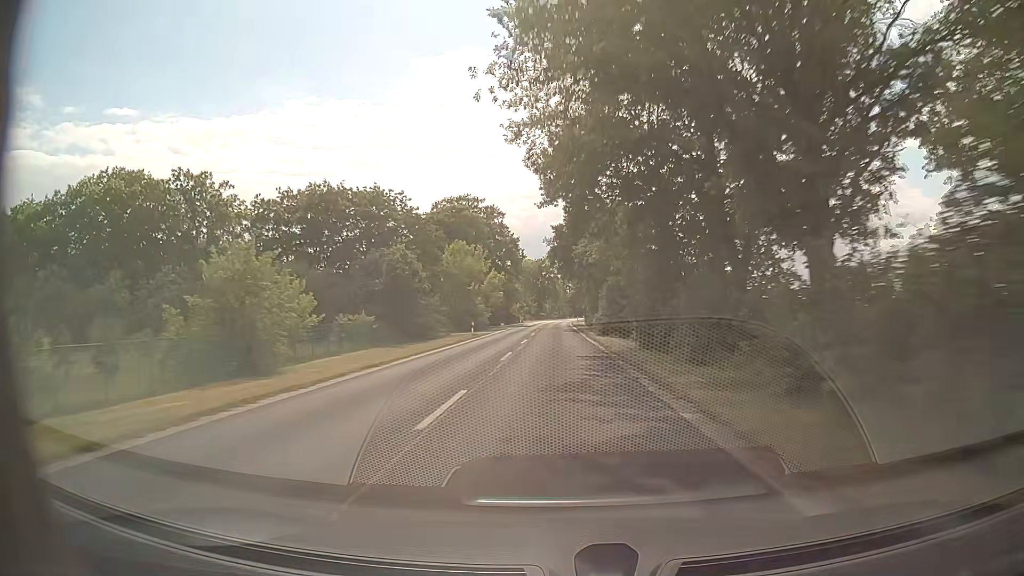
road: secondary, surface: asphalt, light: Day
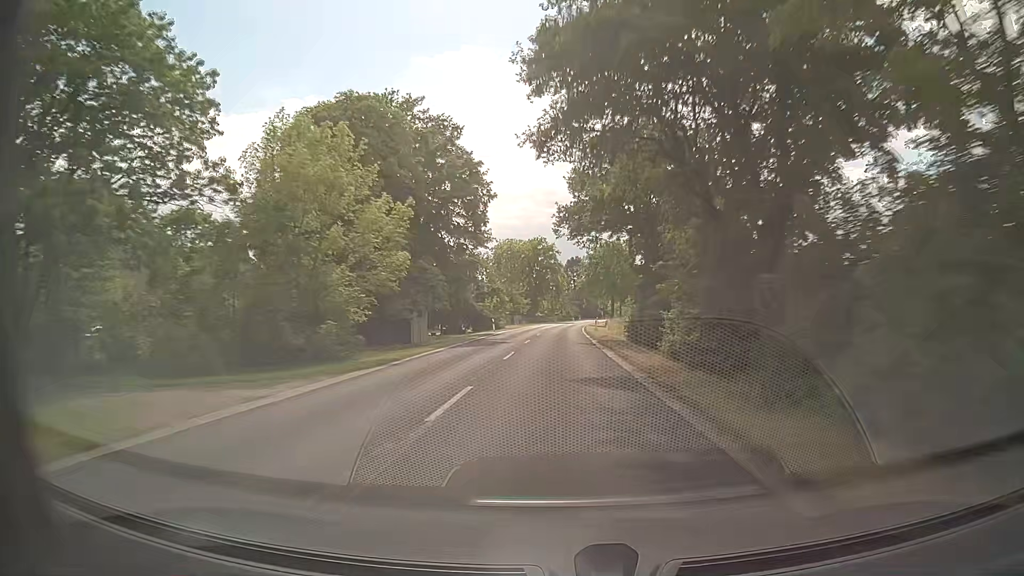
(0.0, +47.4) m; 0°
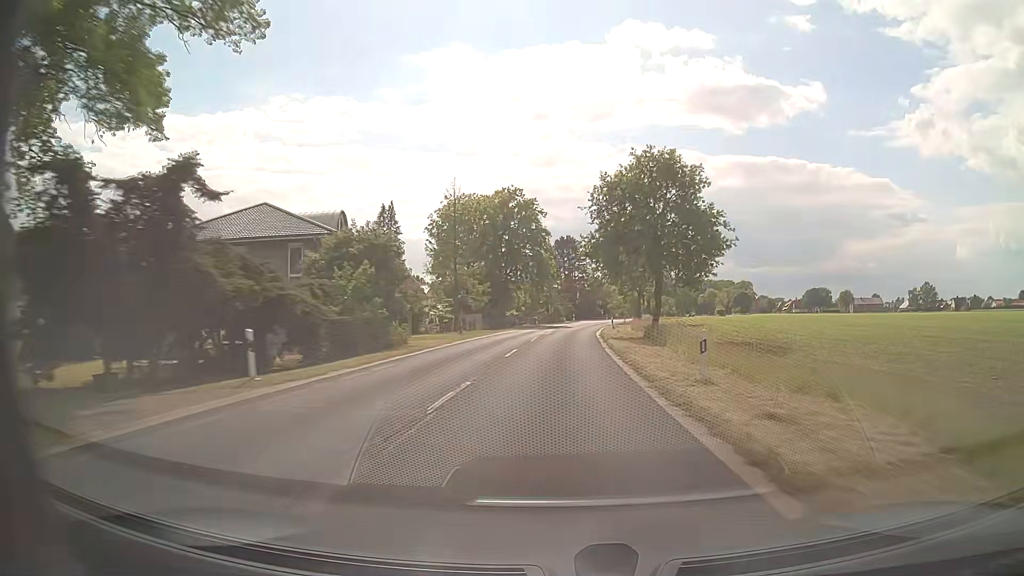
(+0.2, +47.4) m; +1°
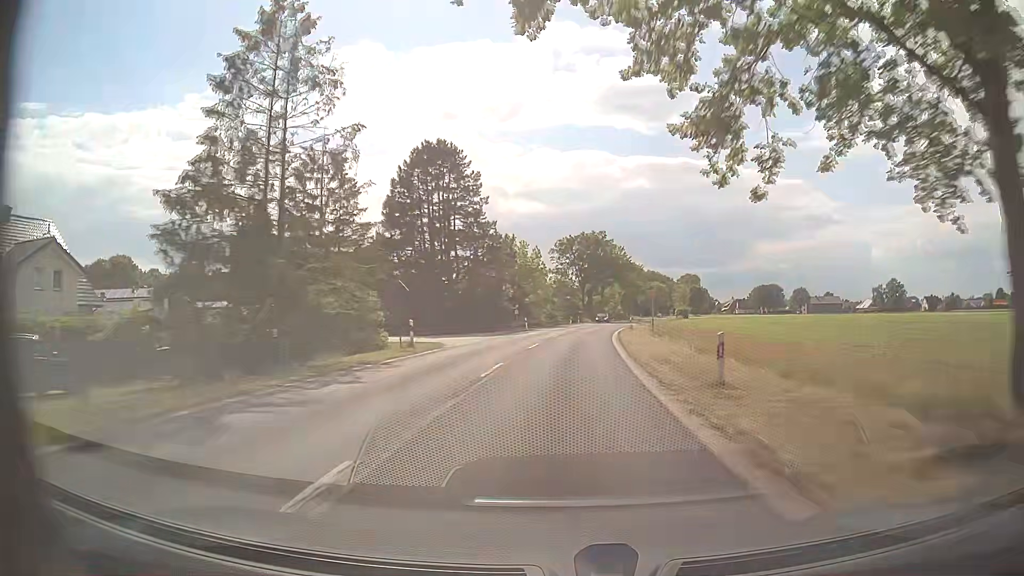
(+4.2, +78.9) m; +7°
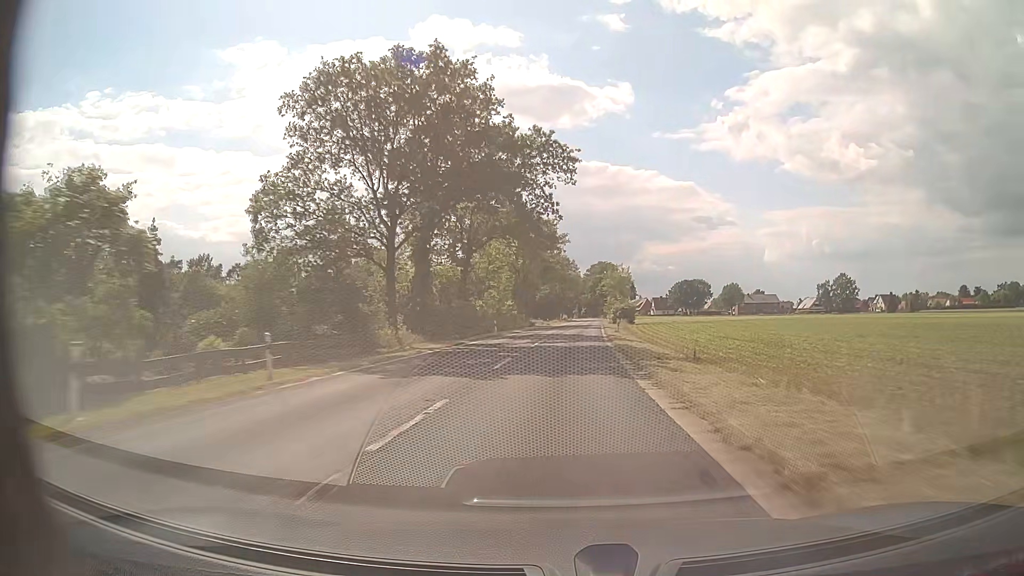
(+7.7, +78.5) m; +10°
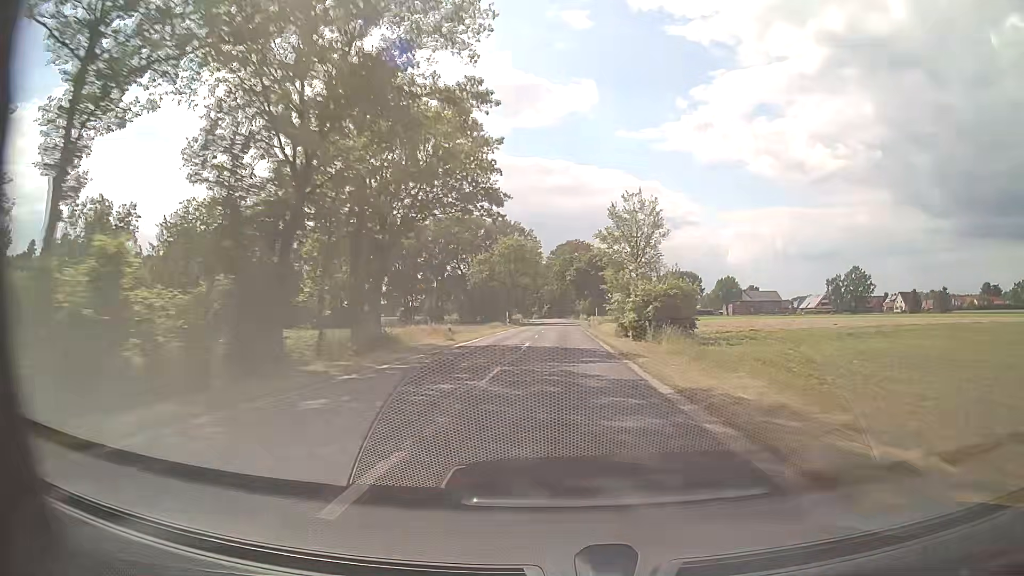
(+2.6, +63.4) m; +4°
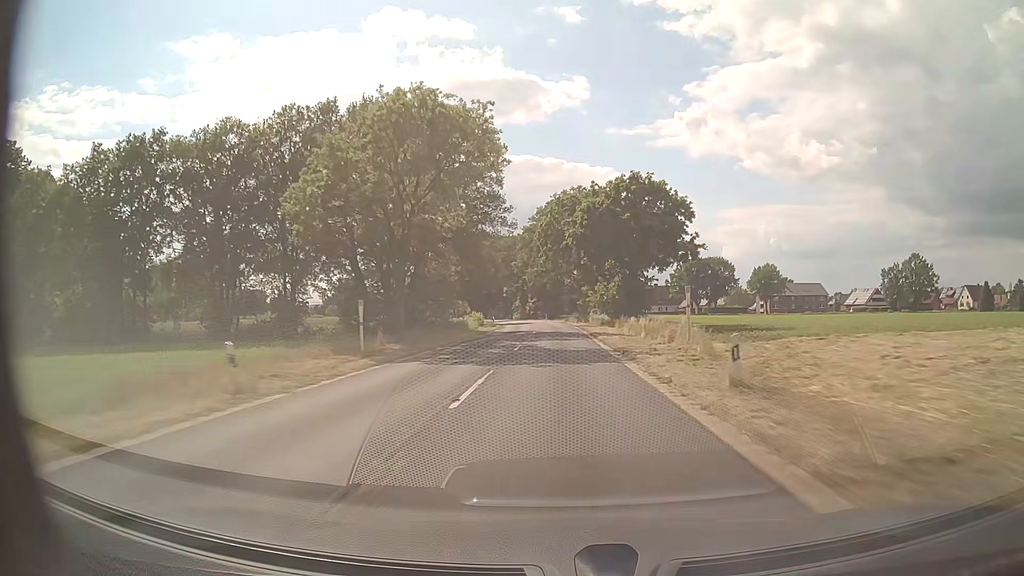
(+0.2, +63.5) m; 0°
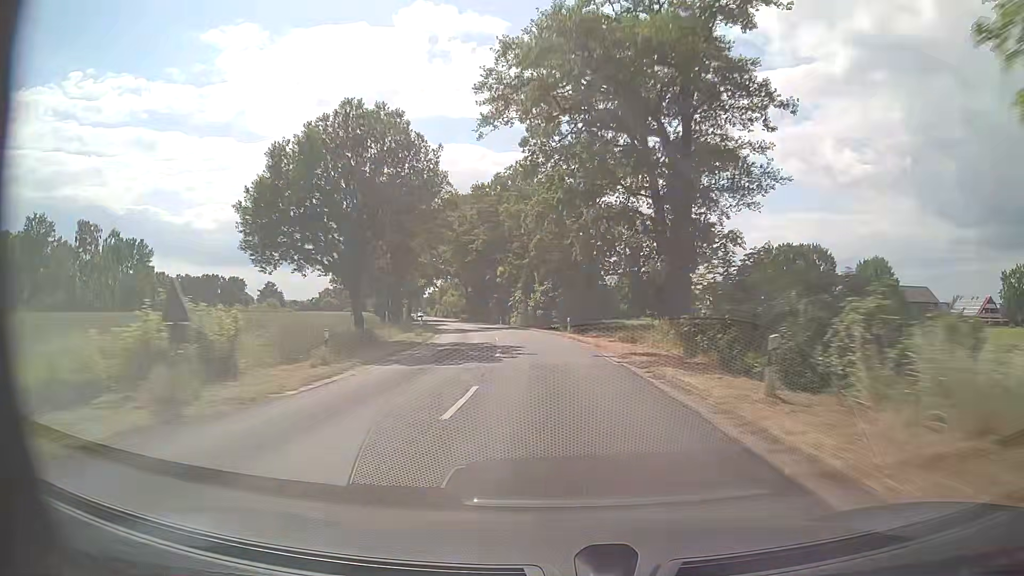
(-0.5, +63.4) m; -2°
(0, +10) (-1, +20) (-1, +30) (-3, +40) (-4, +50) (-6, +60) (-8, +69) (-10, +79) (-12, +89) (-14, +99) m
